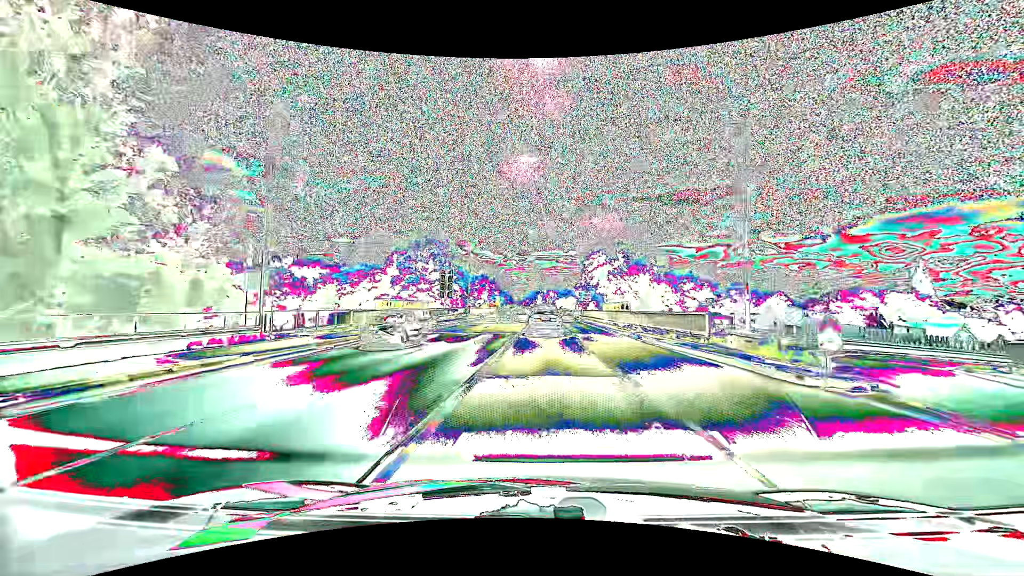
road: primary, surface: asphalt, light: Day
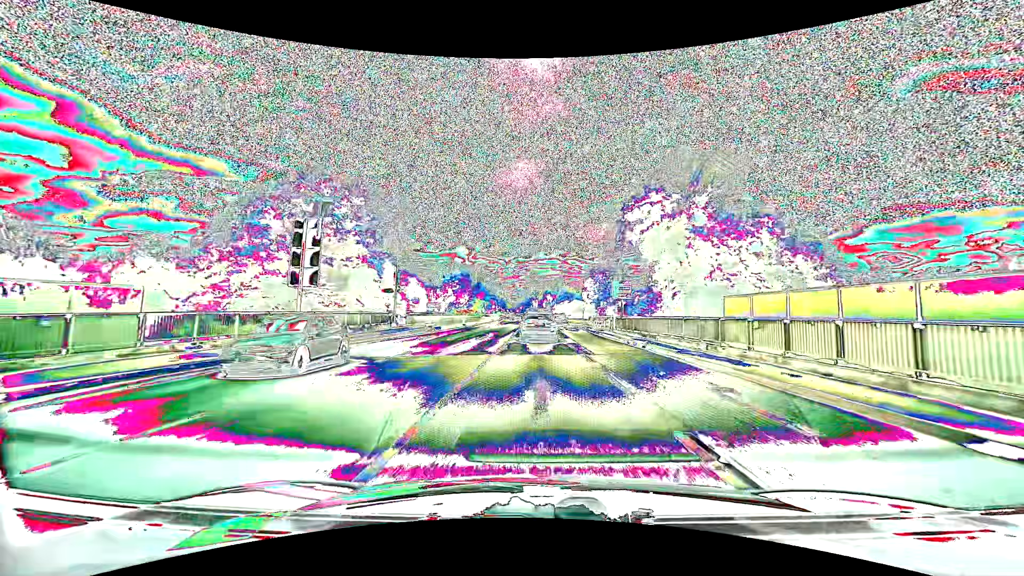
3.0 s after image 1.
(+0.4, +37.2) m; +1°
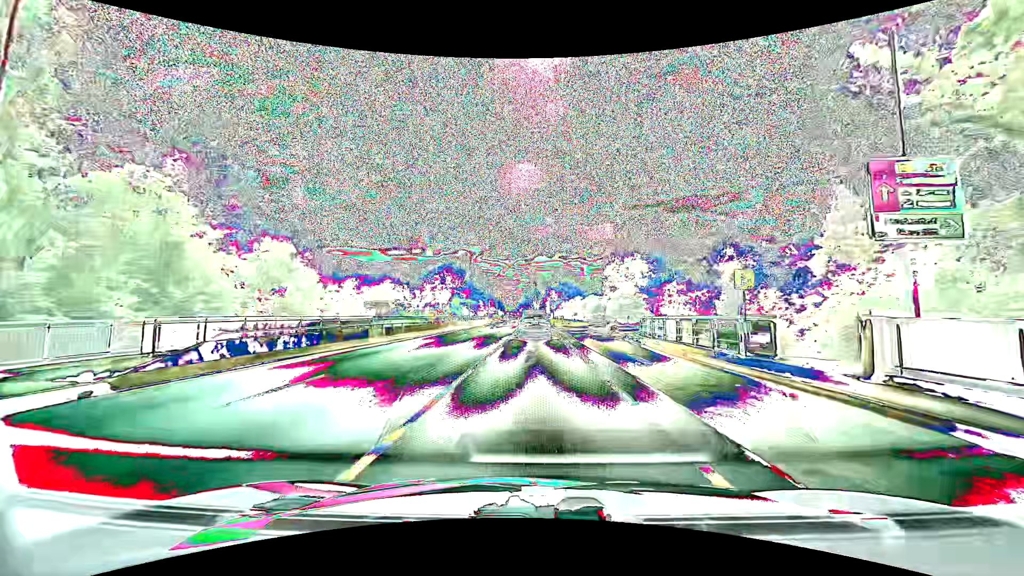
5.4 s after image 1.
(+0.1, +31.1) m; 0°
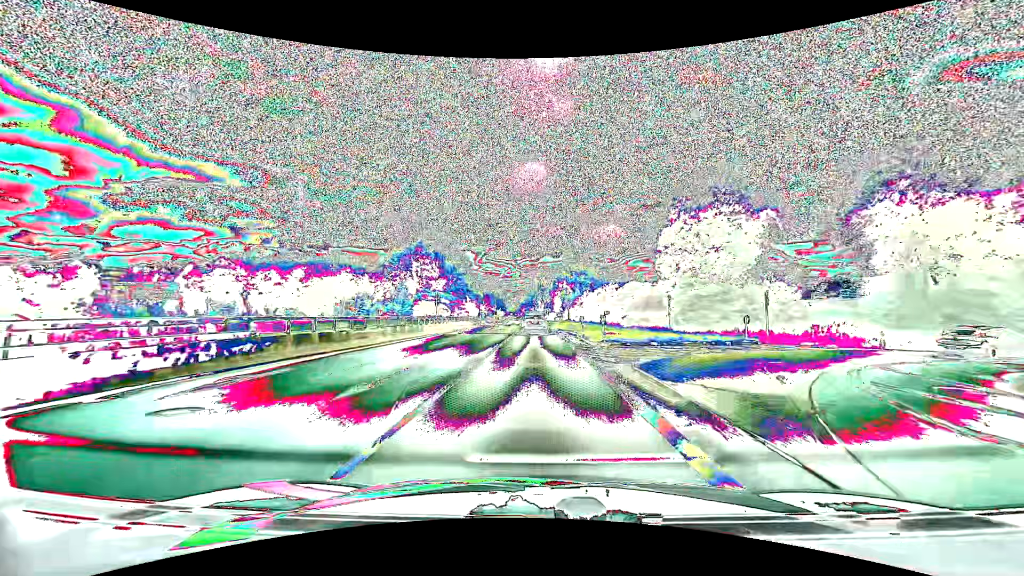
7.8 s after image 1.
(-0.1, +32.7) m; 0°
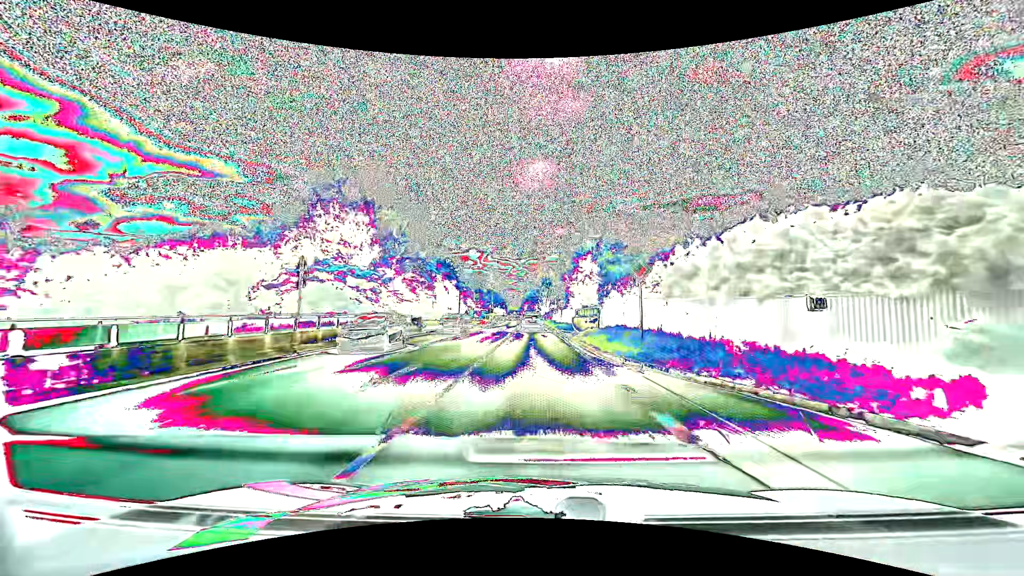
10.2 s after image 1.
(-0.2, +35.3) m; -1°
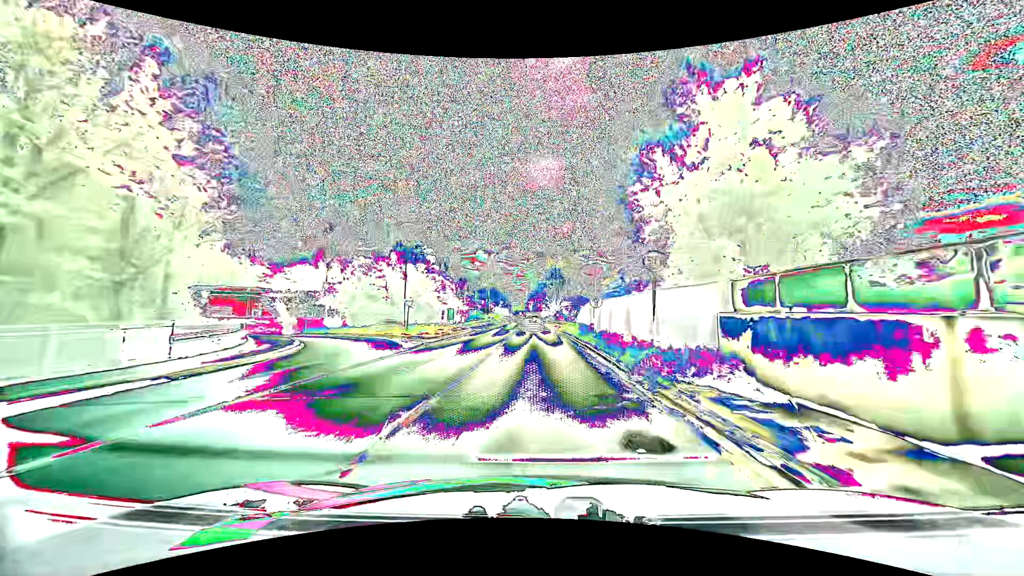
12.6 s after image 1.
(-0.3, +37.9) m; -1°
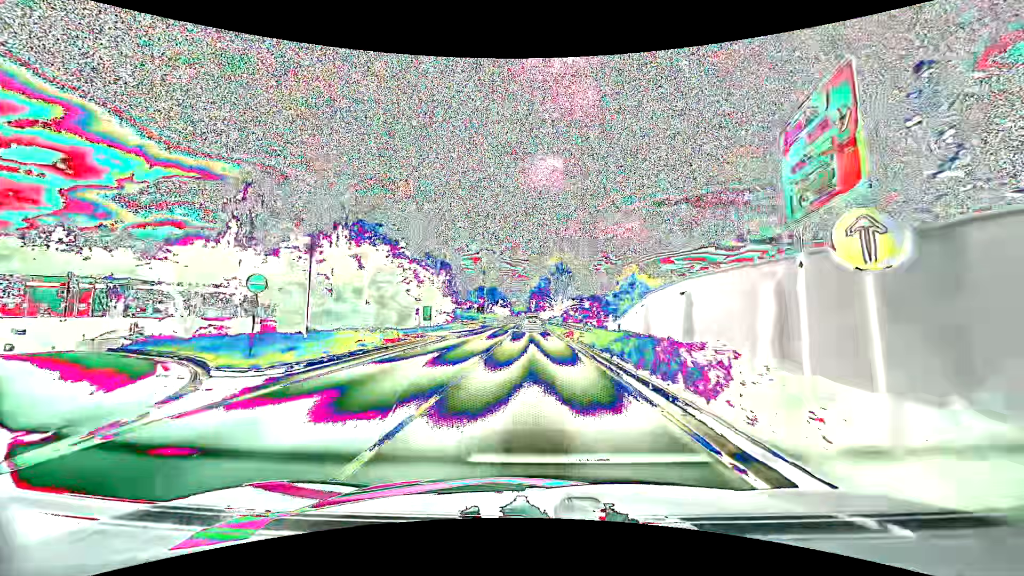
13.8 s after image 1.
(-0.2, +19.9) m; -1°
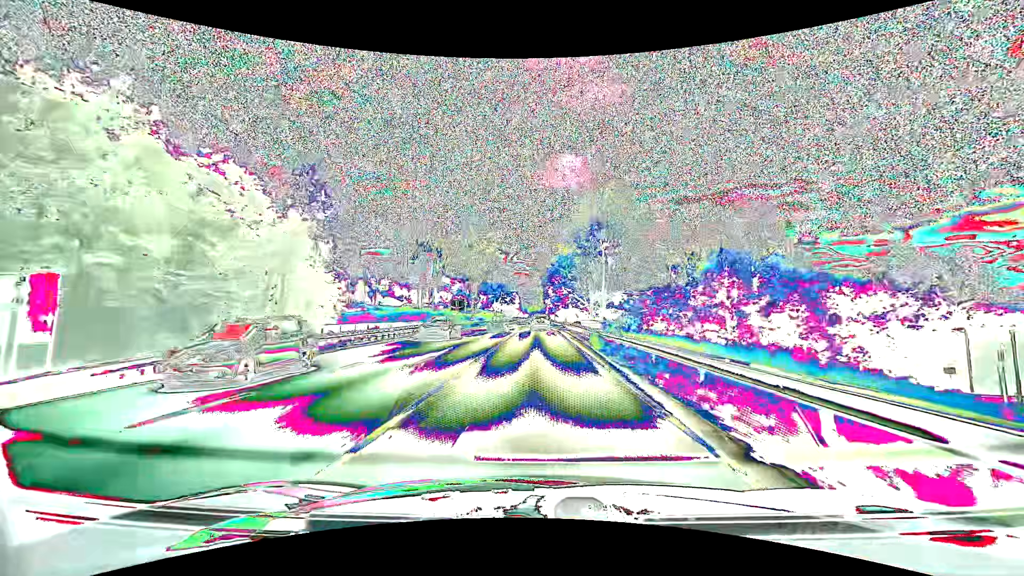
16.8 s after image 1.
(-0.7, +51.9) m; -2°
(0, +10) (0, +20) (0, +30) (0, +40) (0, +50) (0, +60) (0, +70) (0, +80) (0, +90) (0, +100) m
